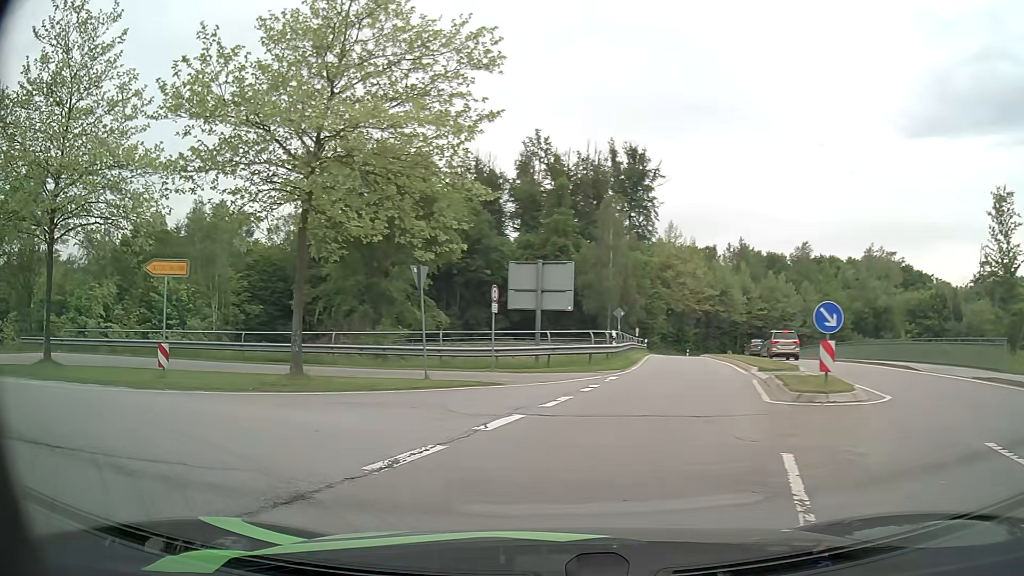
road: secondary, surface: asphalt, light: Day
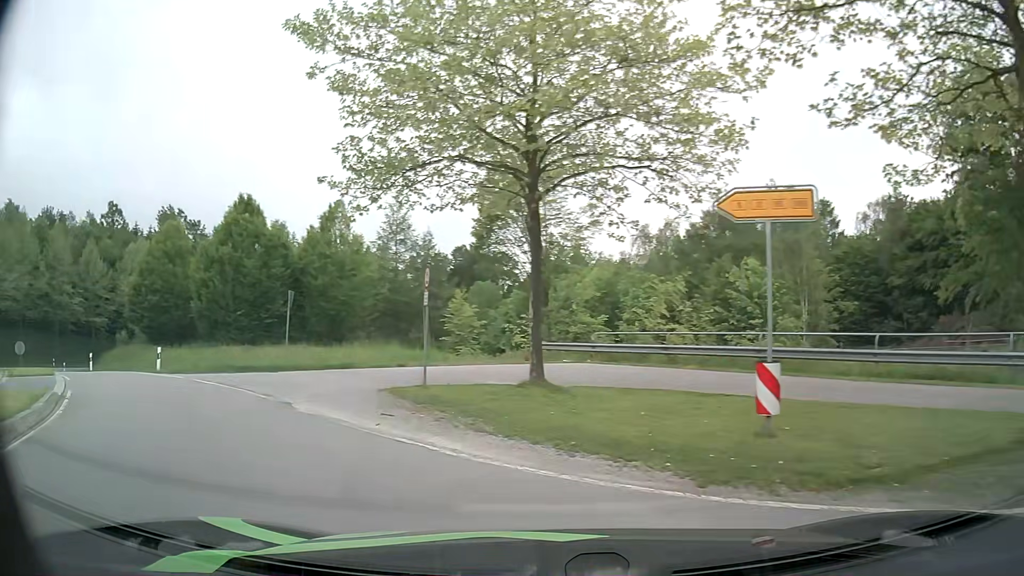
(-3.7, +8.5) m; -49°
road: primary_link
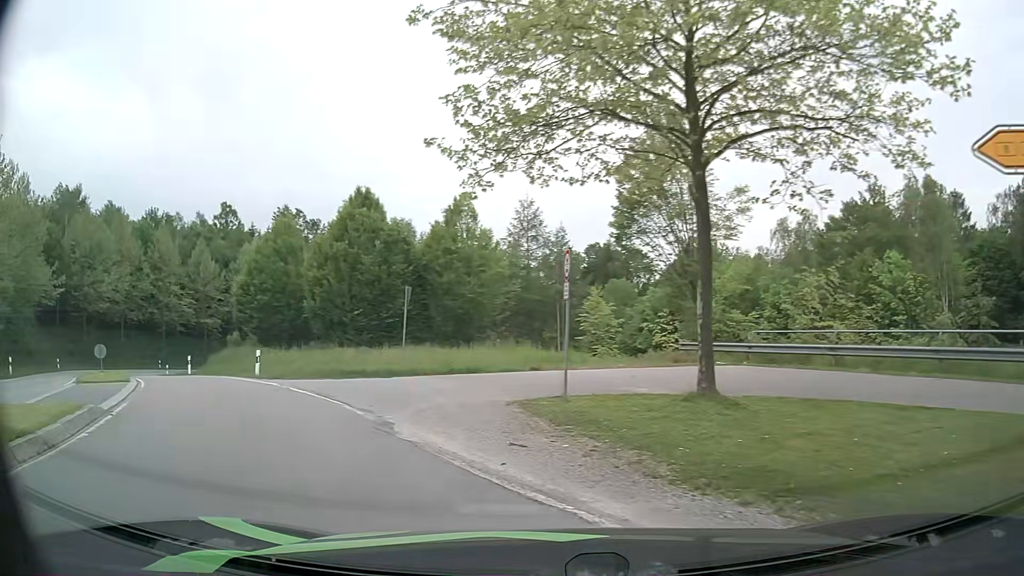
(-0.3, +2.9) m; -10°
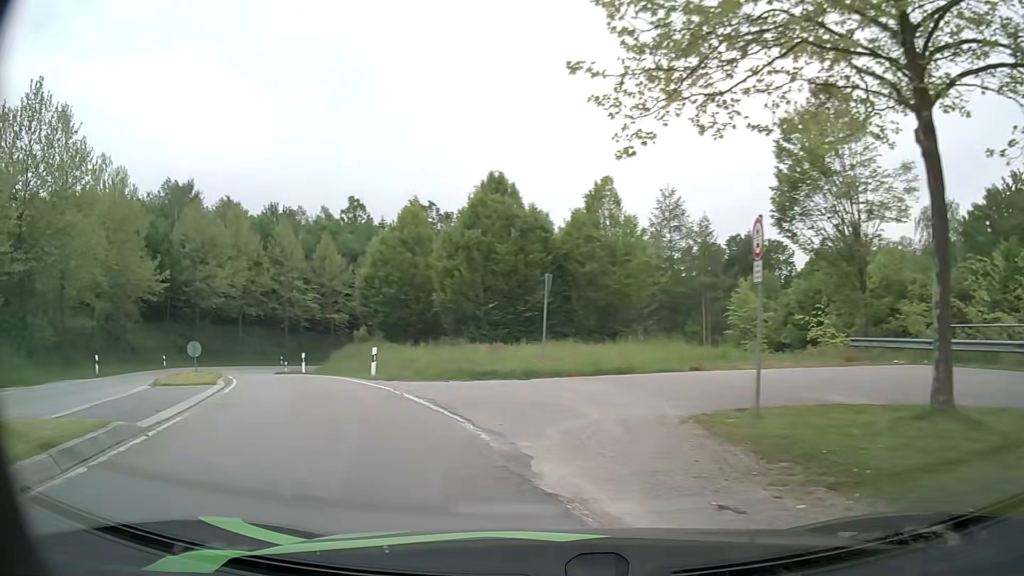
(-0.3, +3.1) m; -13°
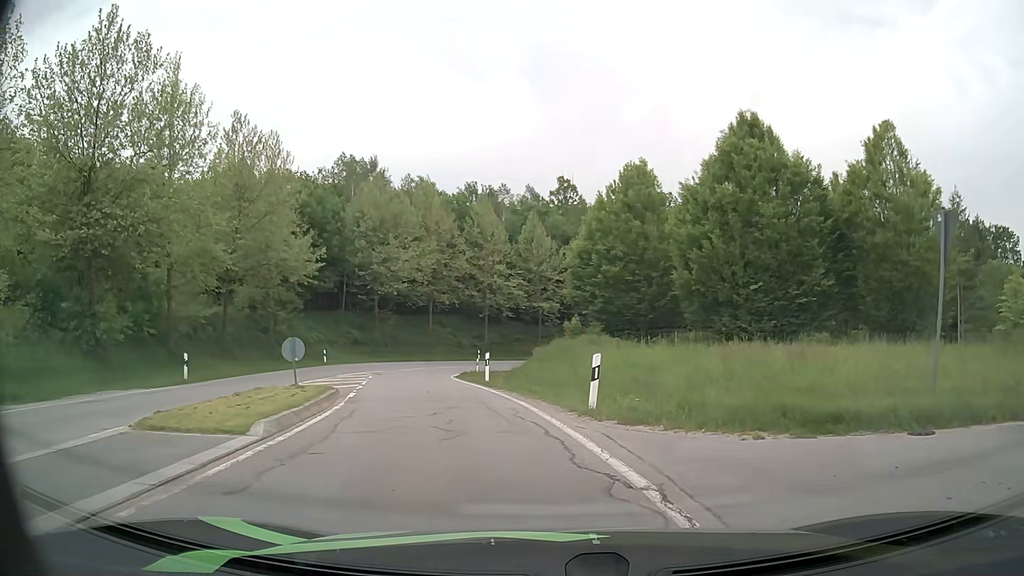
(-2.2, +10.2) m; -18°
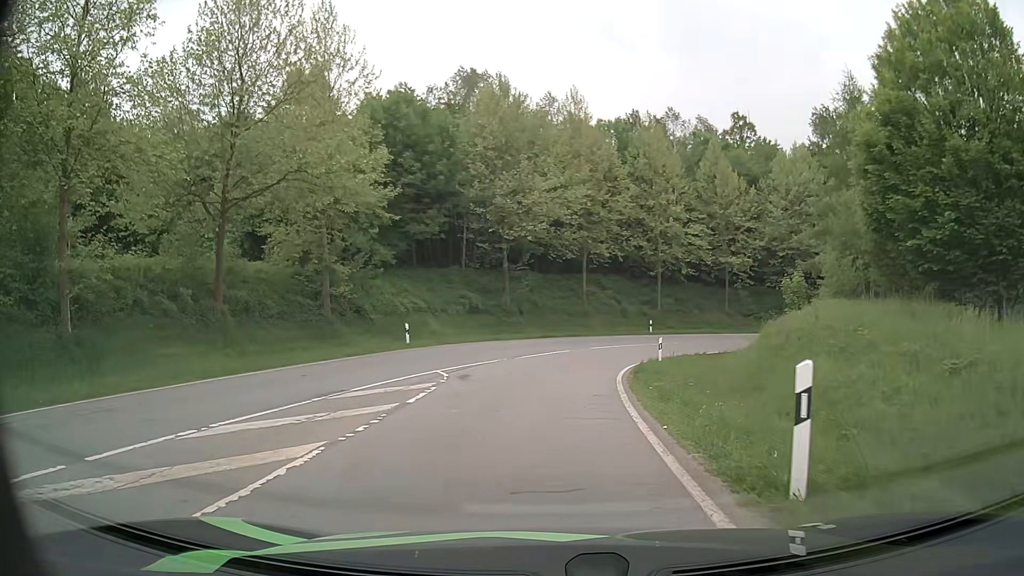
(-2.5, +19.0) m; -14°
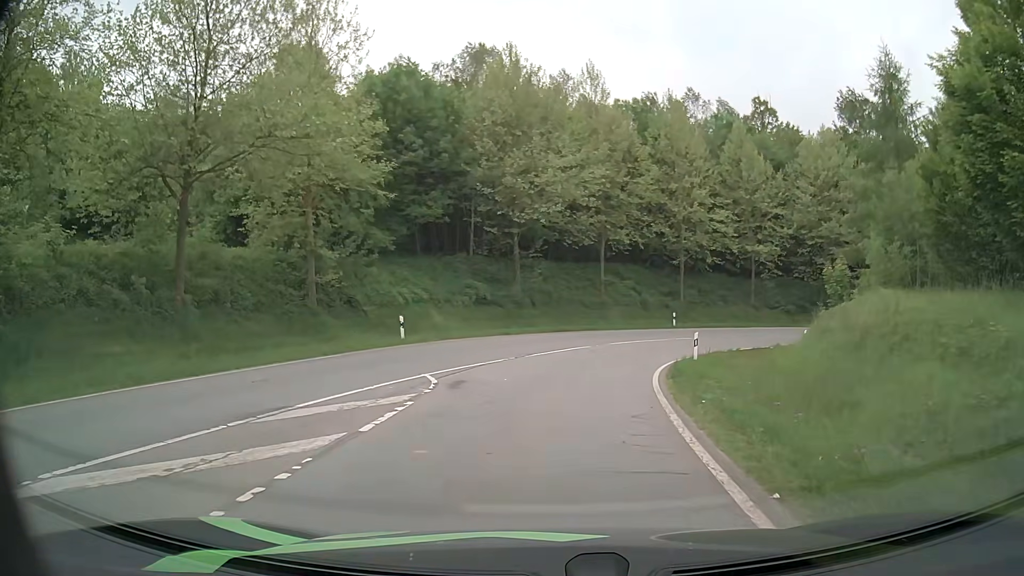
(-0.1, +4.0) m; -2°
